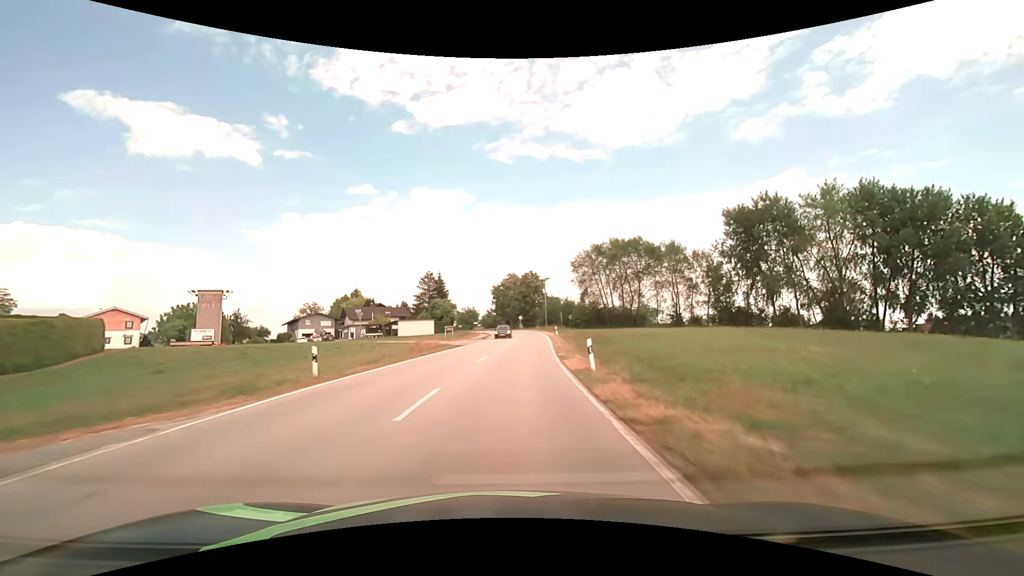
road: secondary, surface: asphalt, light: Day
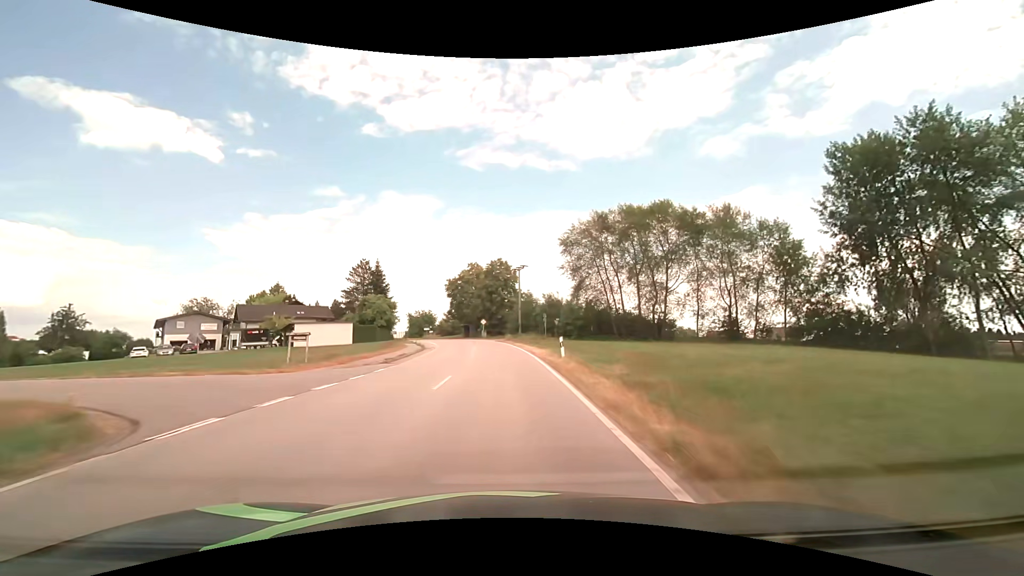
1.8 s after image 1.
(+1.2, +31.8) m; +4°
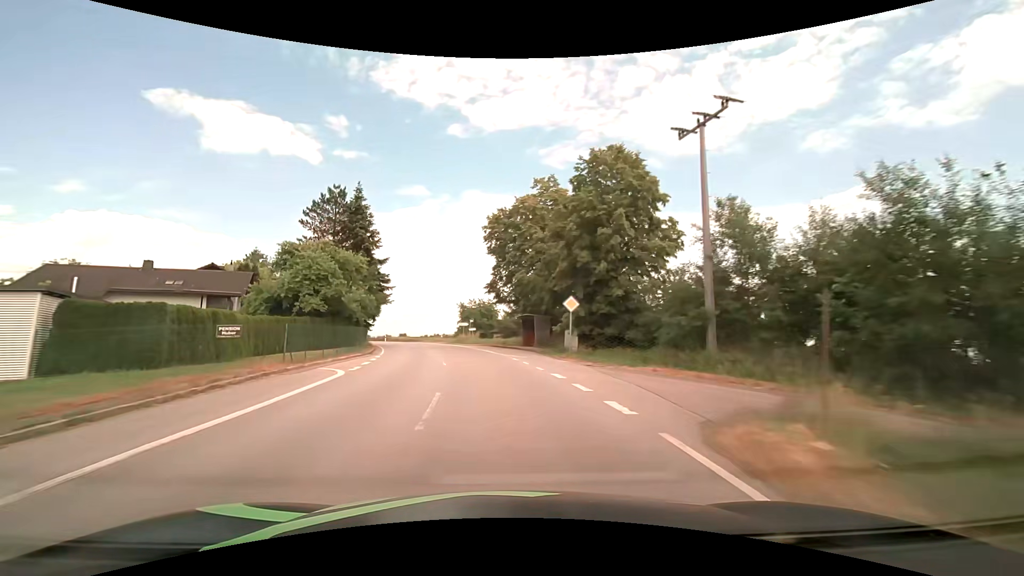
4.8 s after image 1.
(-2.5, +52.9) m; -9°
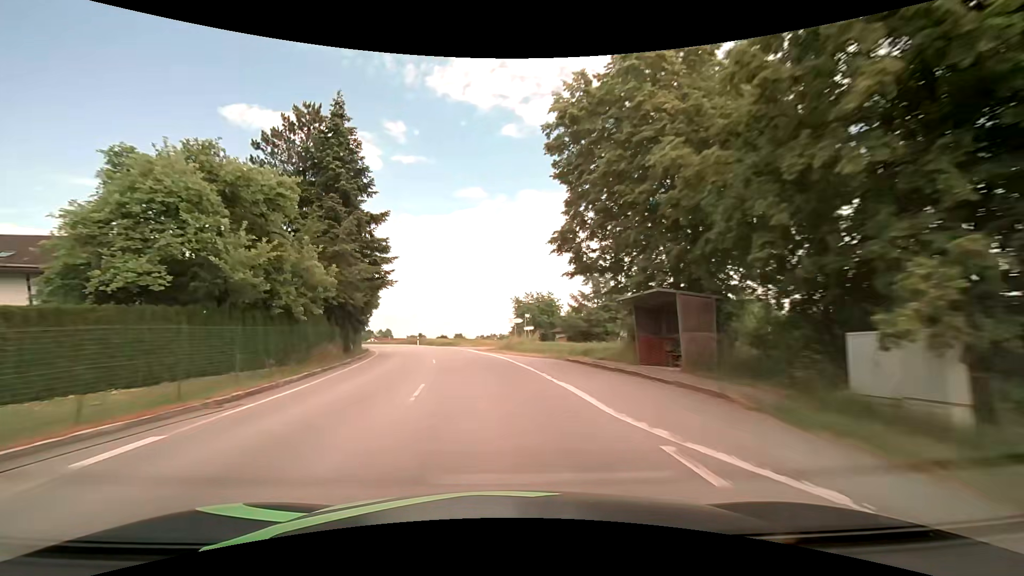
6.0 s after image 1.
(-1.2, +21.3) m; -7°
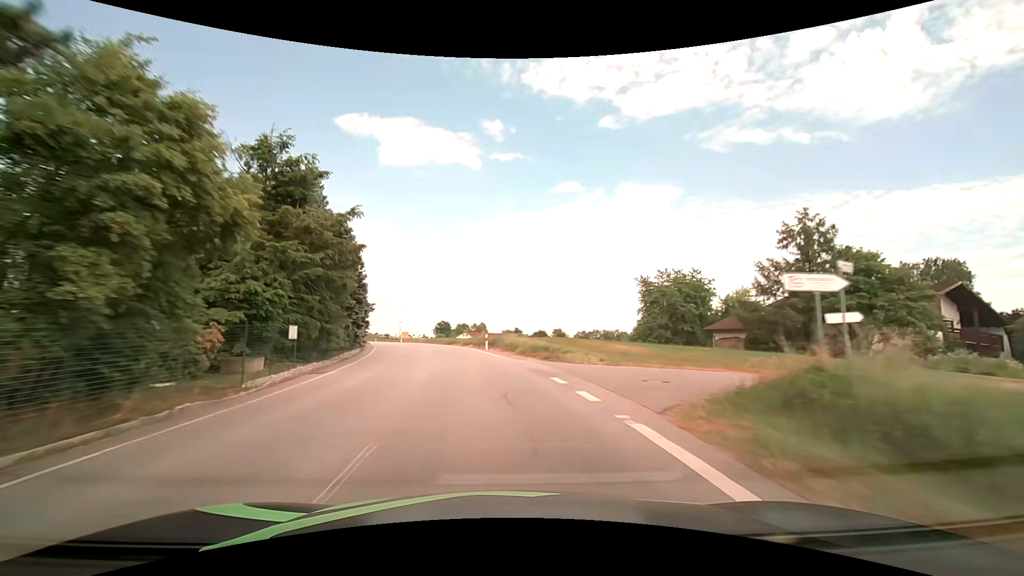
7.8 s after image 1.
(-2.9, +32.1) m; -11°
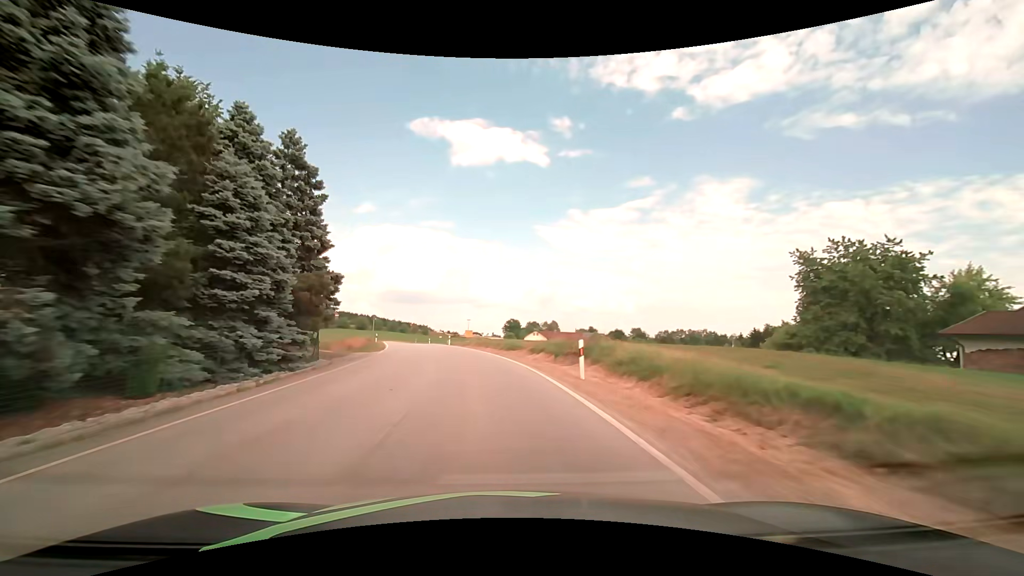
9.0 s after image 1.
(-1.3, +21.6) m; -7°
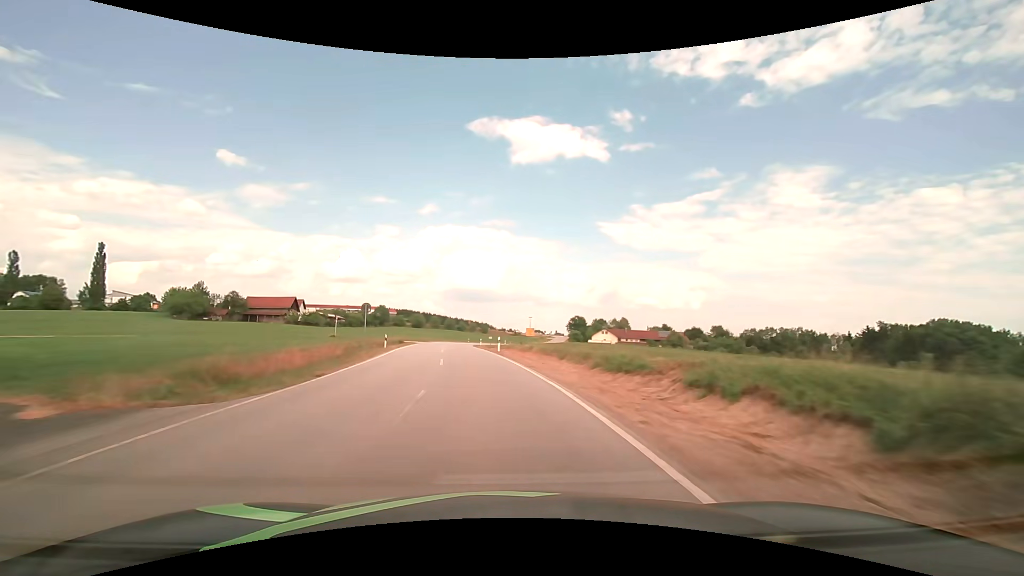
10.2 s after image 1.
(-1.5, +21.6) m; -7°
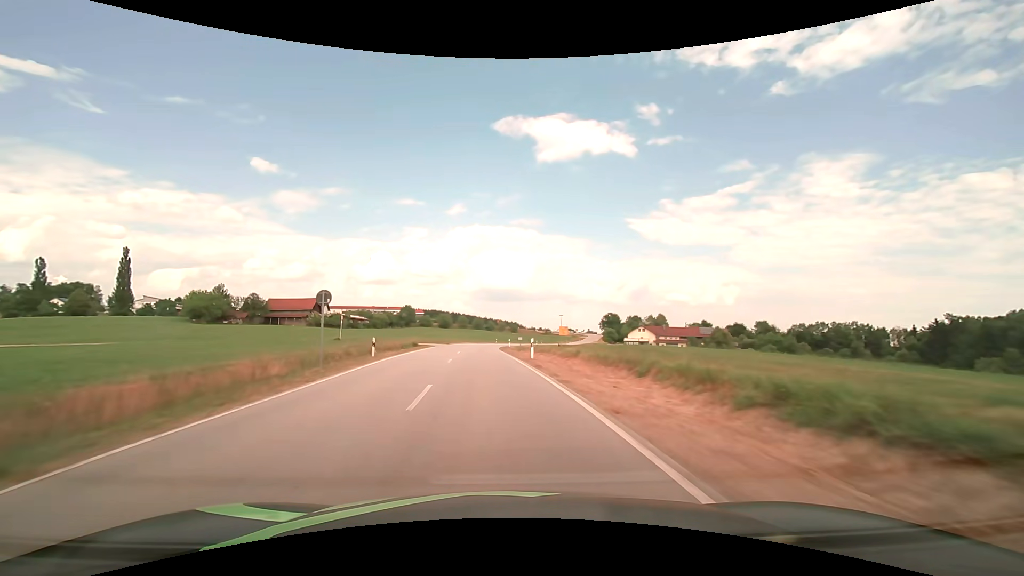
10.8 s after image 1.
(-0.3, +10.9) m; -4°
(0, +10) (-1, +20) (-1, +30) (-2, +40) (-3, +50) (-3, +60) (-2, +70) (-2, +80) (0, +90) (+1, +100) m
